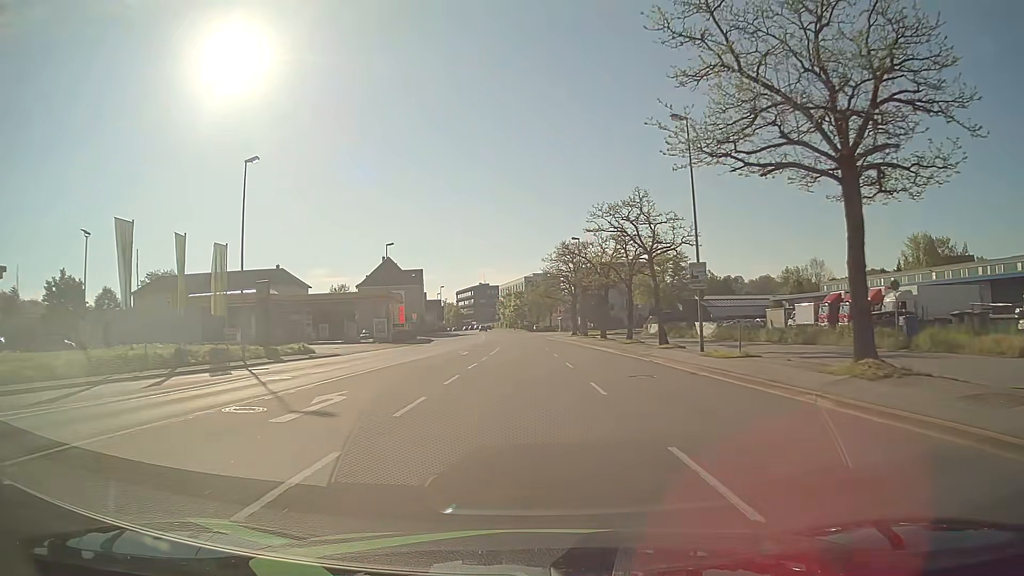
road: primary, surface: asphalt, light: Day
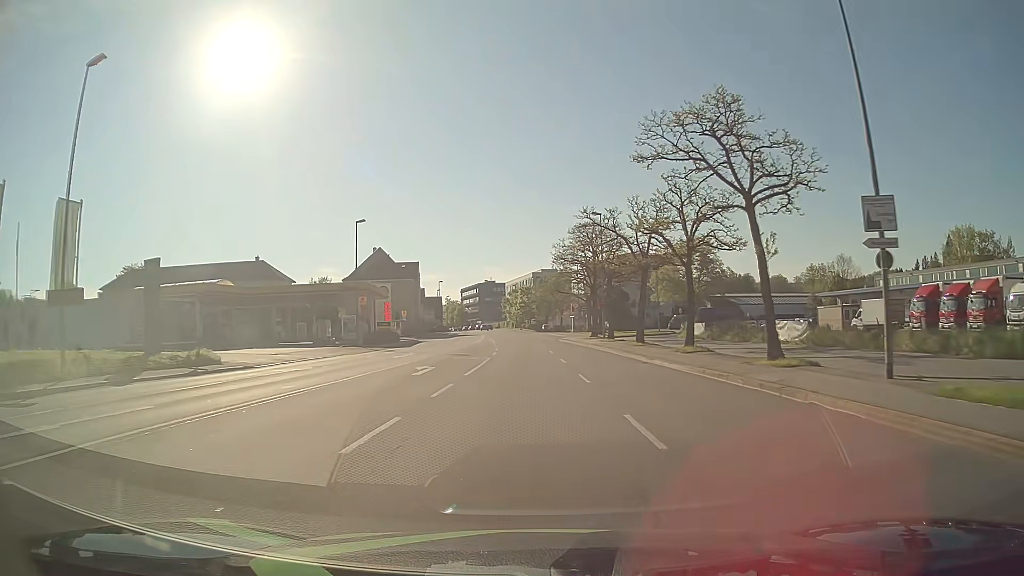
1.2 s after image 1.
(-0.1, +15.3) m; -1°
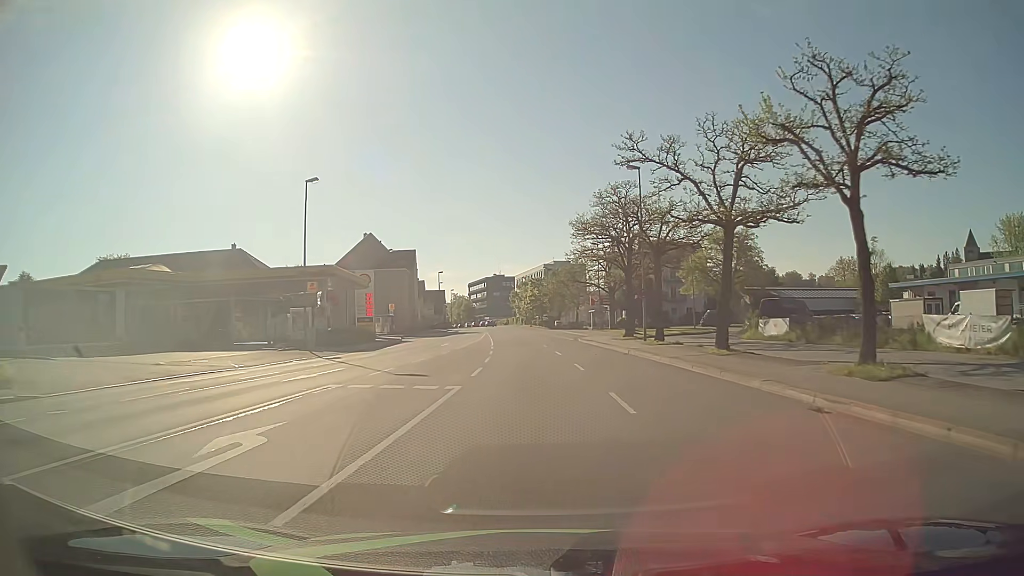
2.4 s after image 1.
(-0.1, +15.2) m; -1°
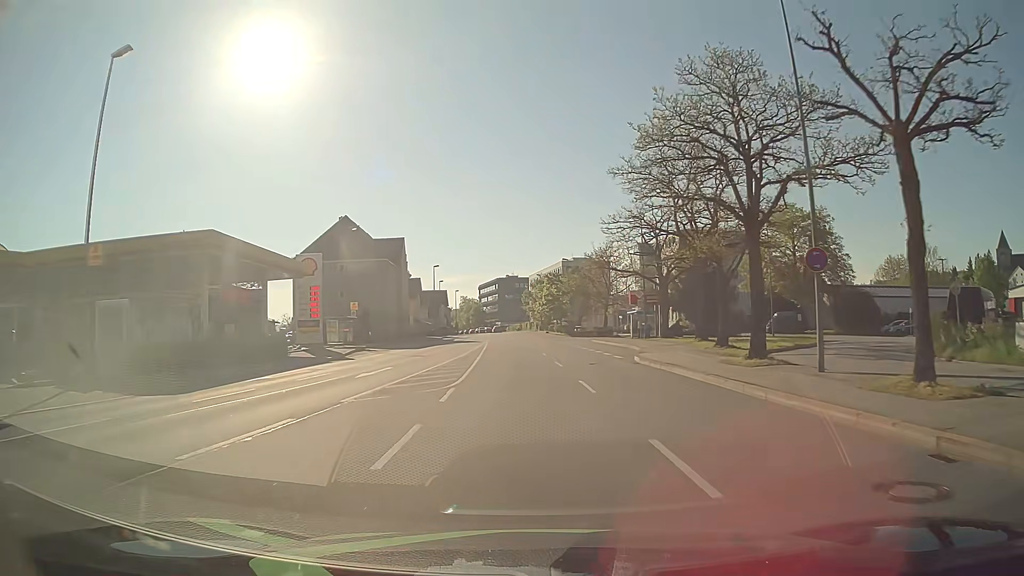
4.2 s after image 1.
(-0.2, +22.8) m; -1°
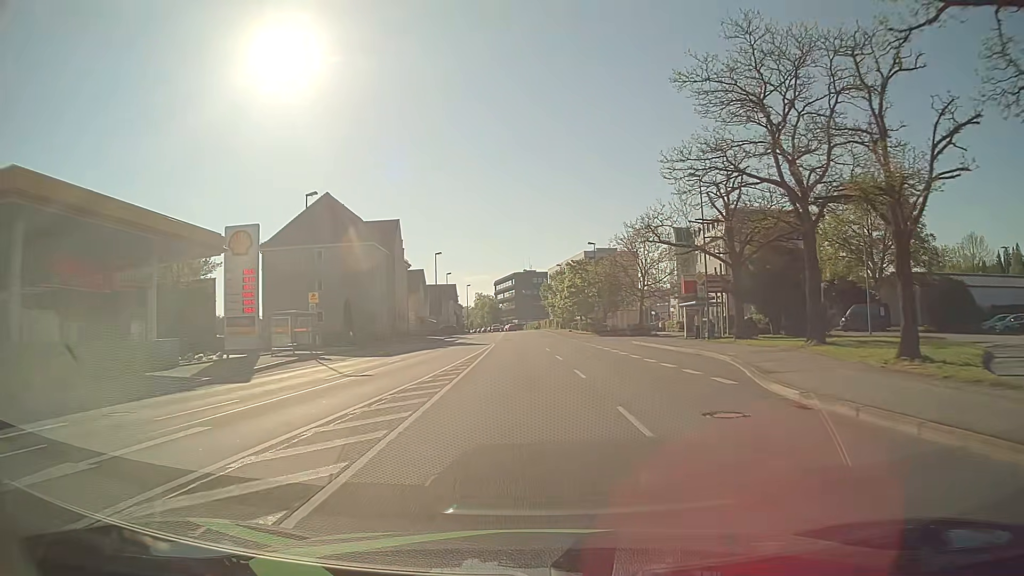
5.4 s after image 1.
(-0.2, +15.2) m; -2°
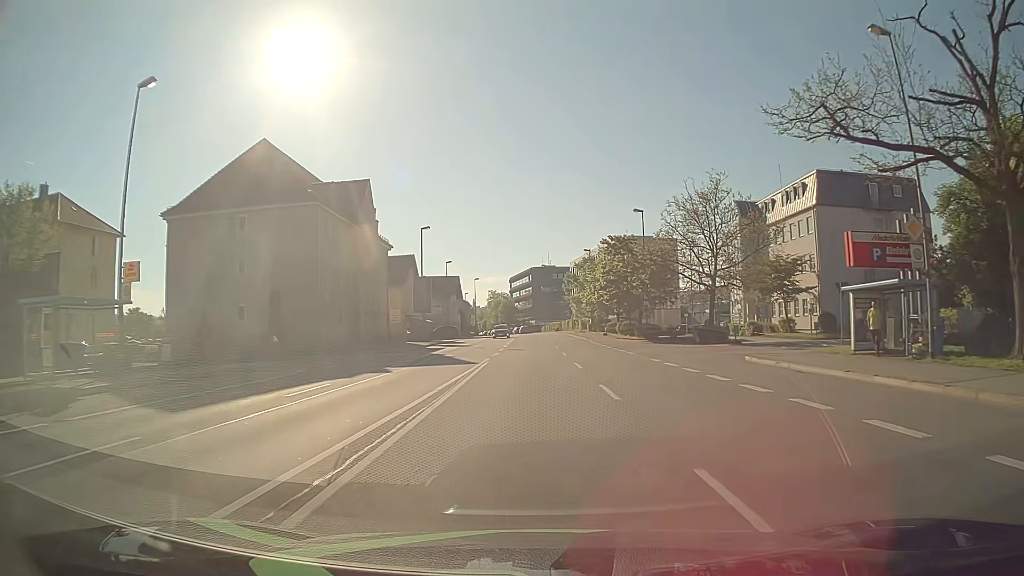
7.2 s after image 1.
(-0.4, +22.8) m; -1°
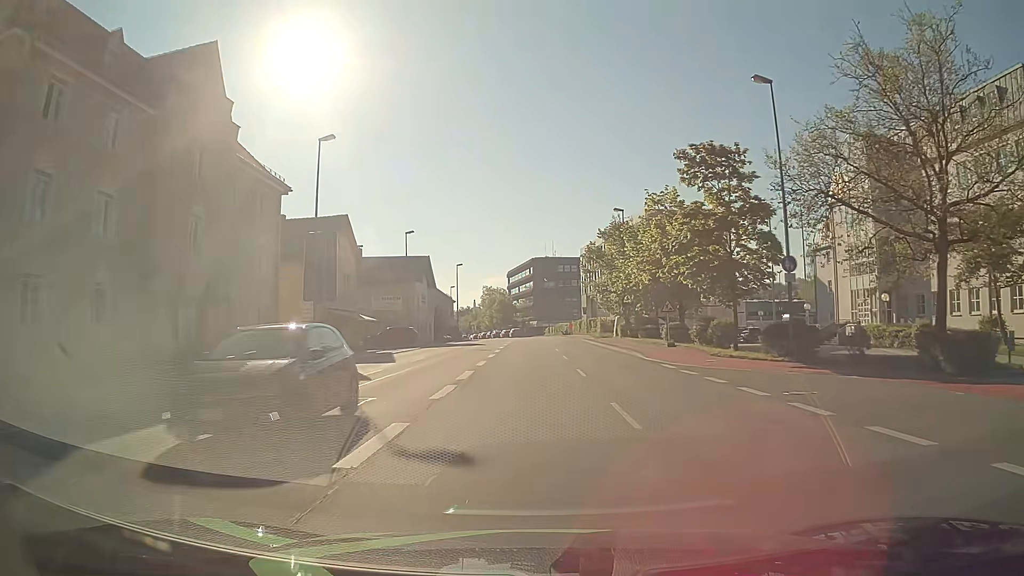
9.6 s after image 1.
(-0.1, +30.4) m; 0°
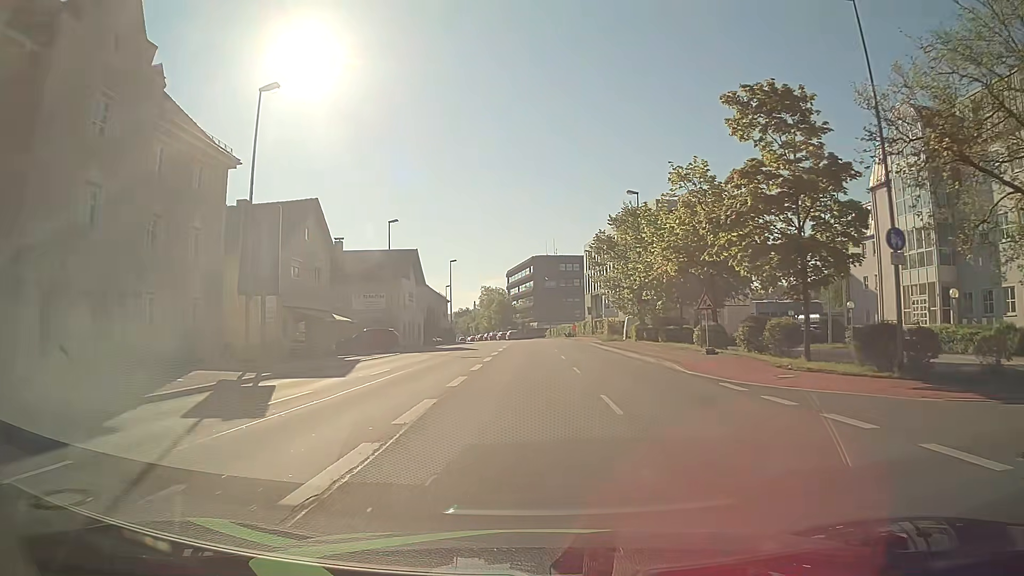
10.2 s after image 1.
(0.0, +7.6) m; 0°
(0, +10) (0, +20) (0, +30) (0, +40) (0, +50) (0, +60) (0, +70) (0, +80) (-1, +90) (-2, +100) m
